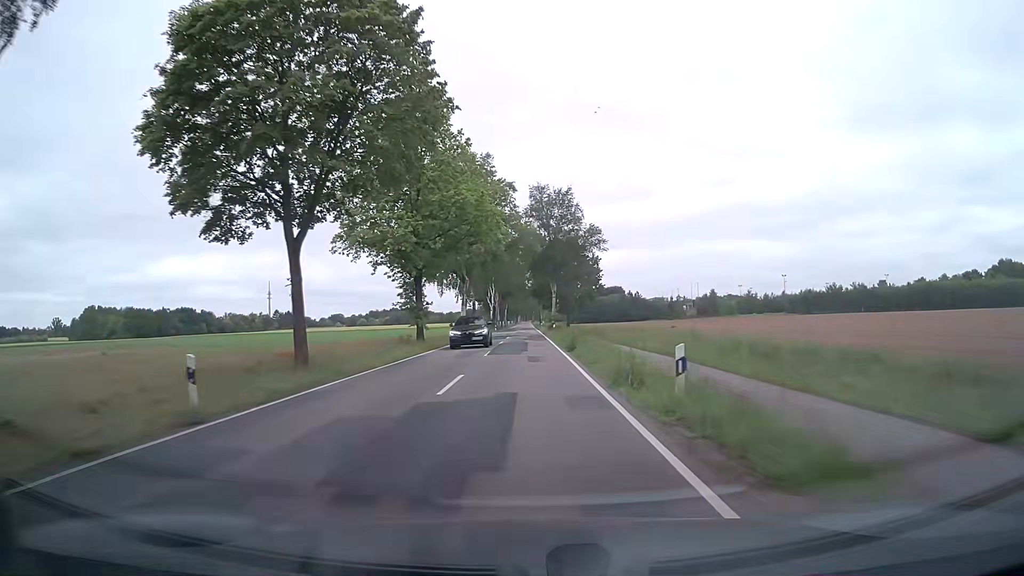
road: tertiary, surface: asphalt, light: Day
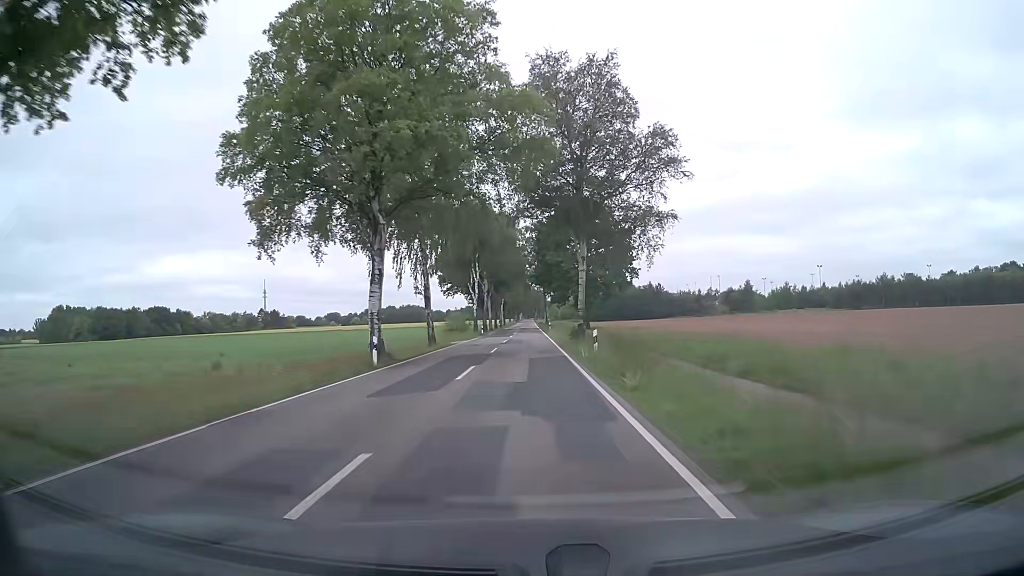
(+0.1, +35.5) m; 0°
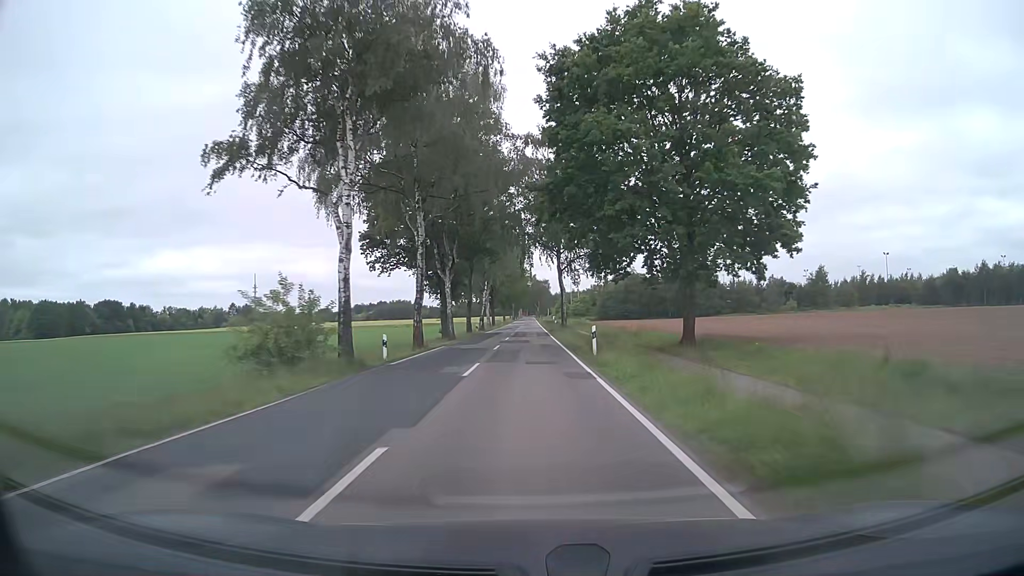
(0.0, +51.4) m; 0°
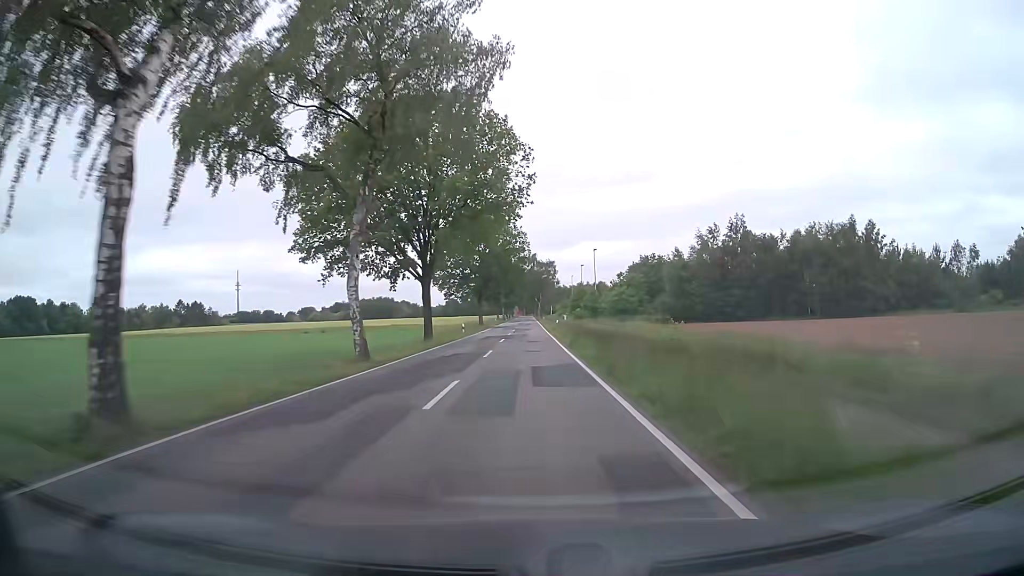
(+0.1, +70.2) m; 0°
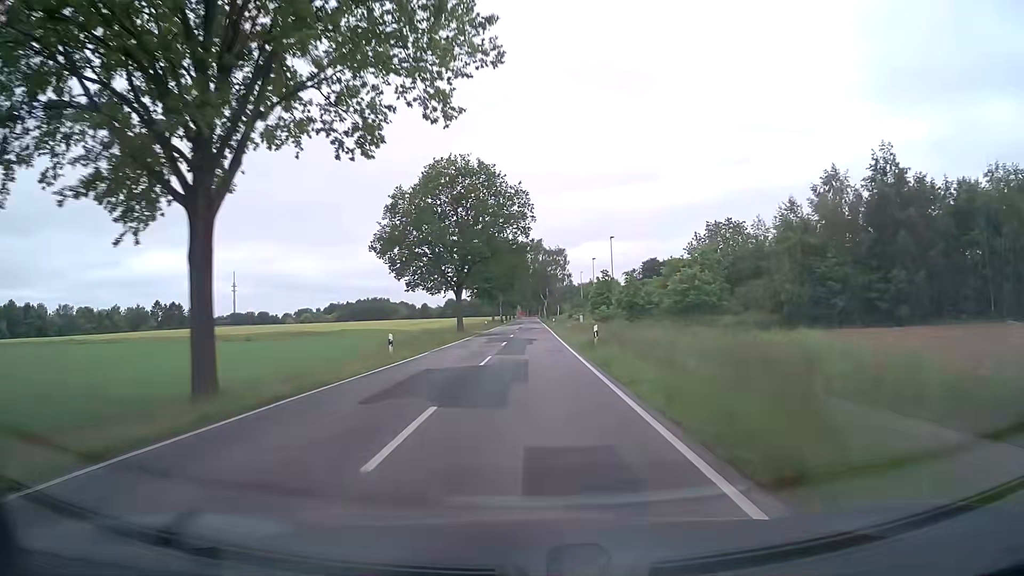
(0.0, +29.7) m; 0°
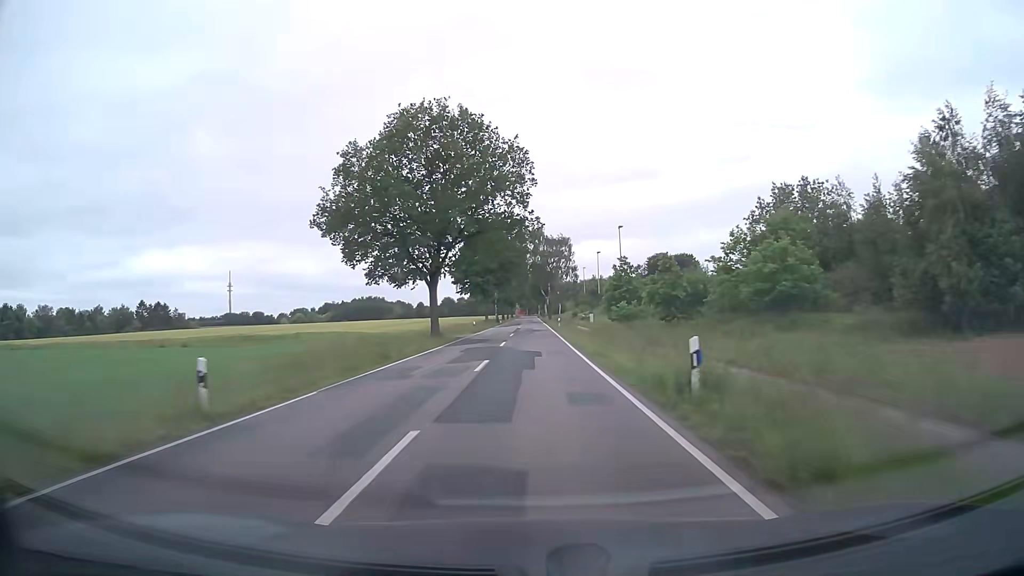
(0.0, +15.1) m; 0°
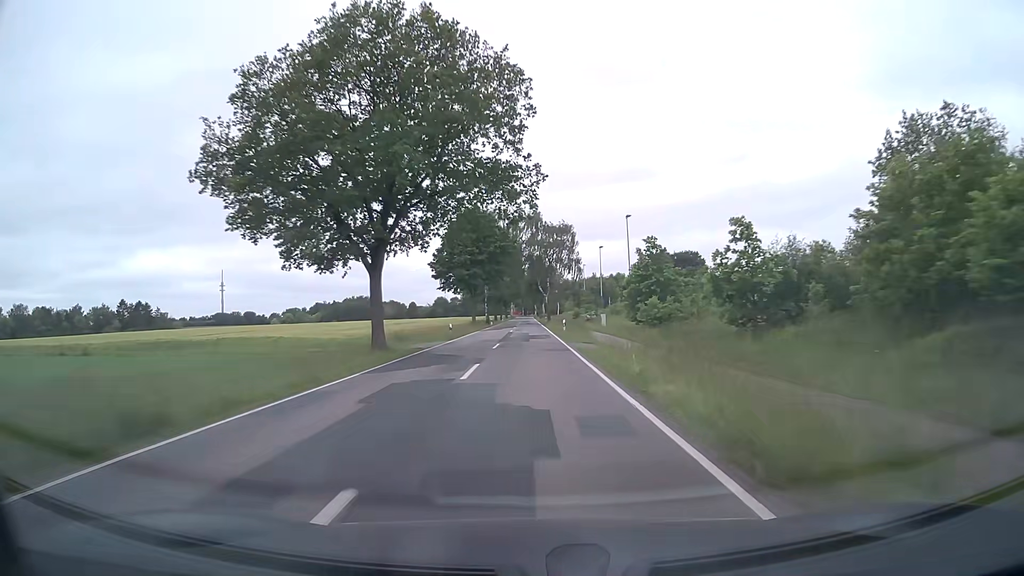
(0.0, +15.2) m; 0°
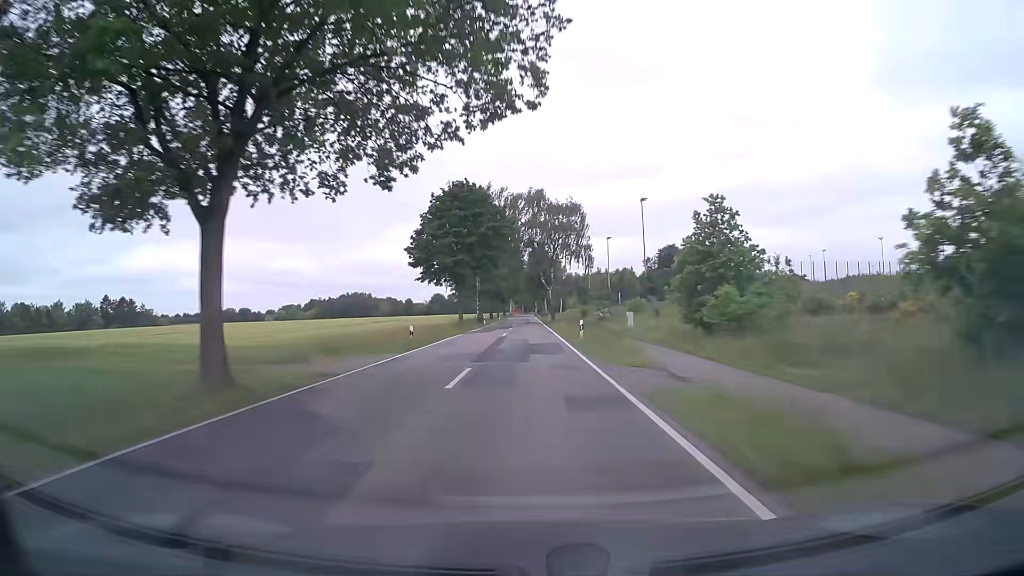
(0.0, +14.9) m; 0°
(0, +10) (0, +20) (0, +30) (0, +40) (0, +50) (0, +60) (0, +70) (0, +80) (0, +90) (0, +100) m
